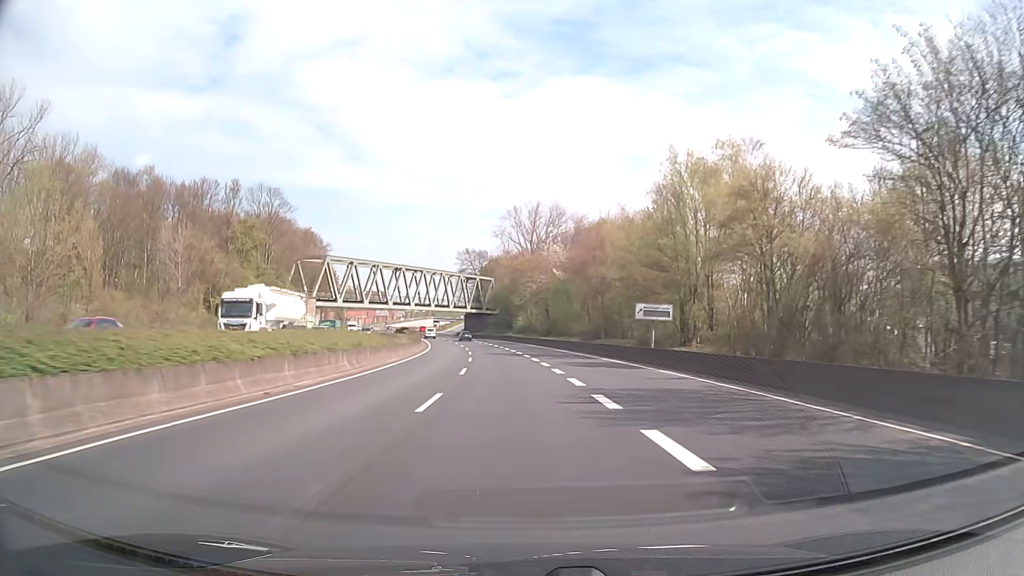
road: trunk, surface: asphalt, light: Day
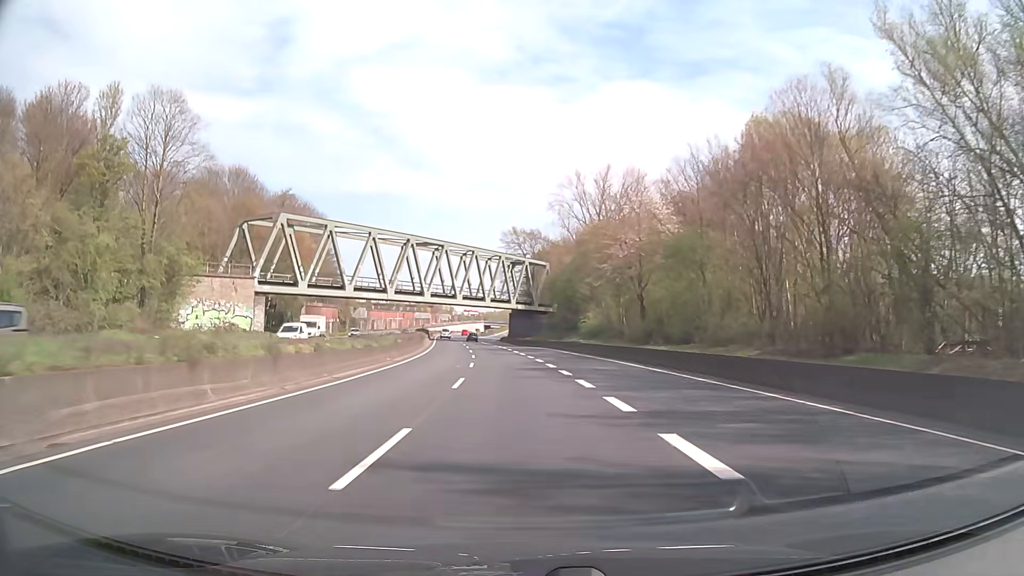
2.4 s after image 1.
(-1.8, +42.9) m; -5°
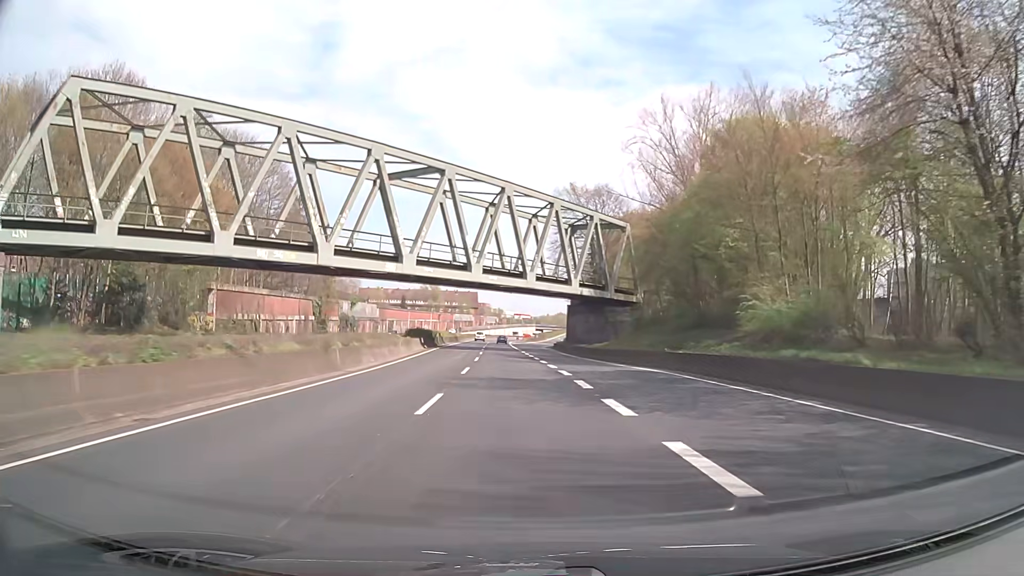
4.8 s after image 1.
(-1.6, +42.8) m; -4°
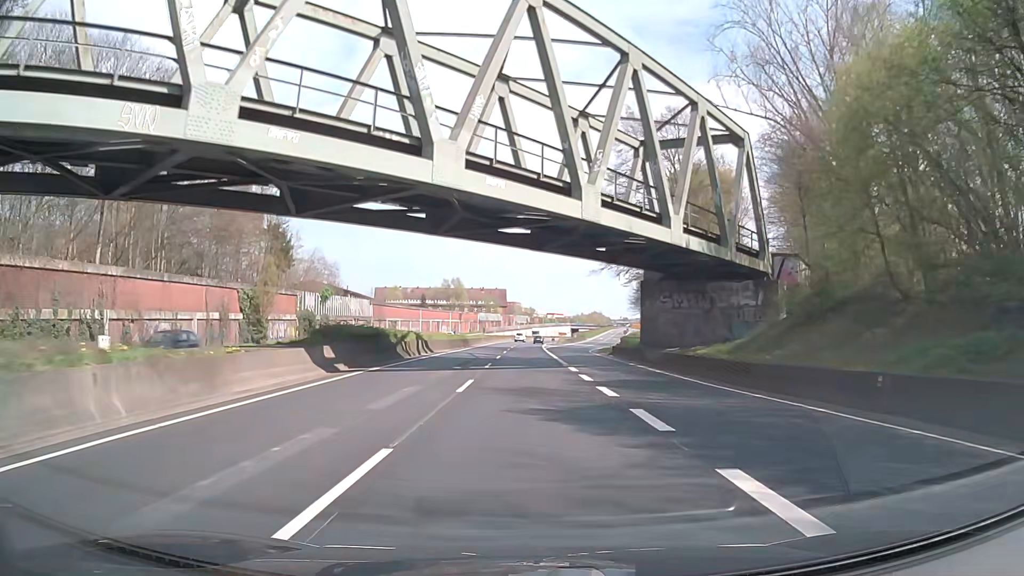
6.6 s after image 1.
(-0.9, +32.1) m; -3°
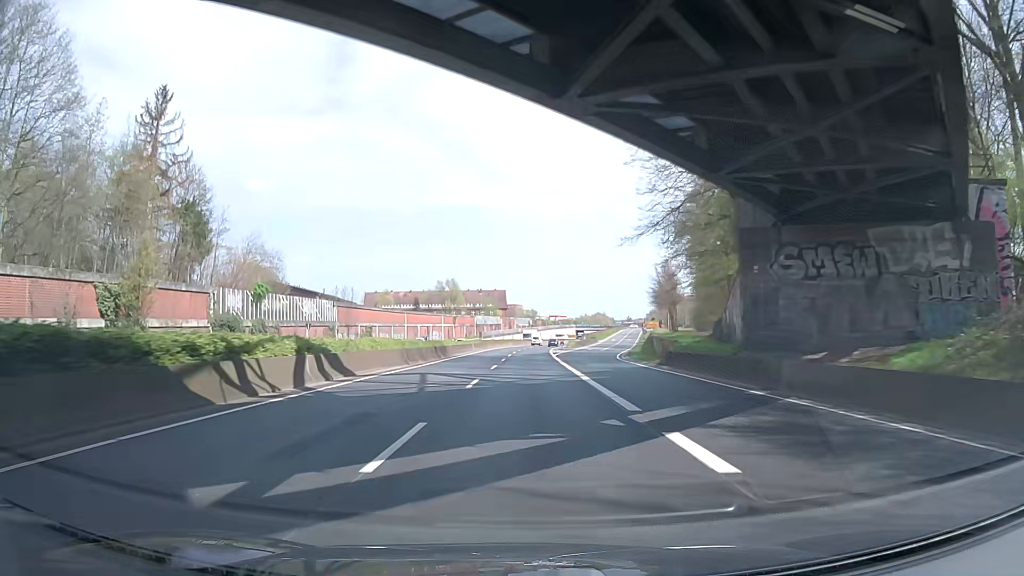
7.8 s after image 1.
(0.0, +21.4) m; 0°
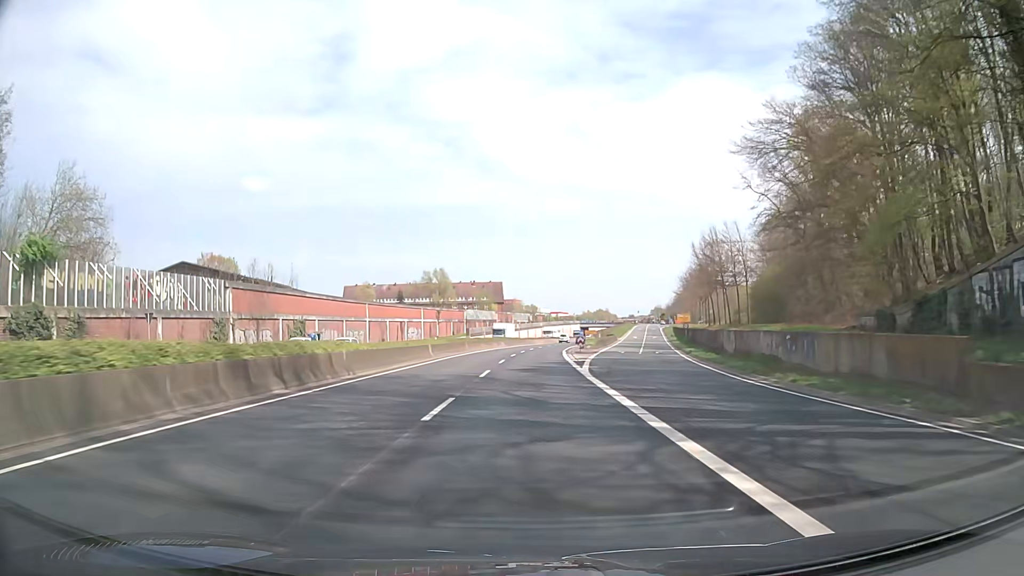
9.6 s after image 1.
(+0.1, +32.2) m; 0°
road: trunk_link
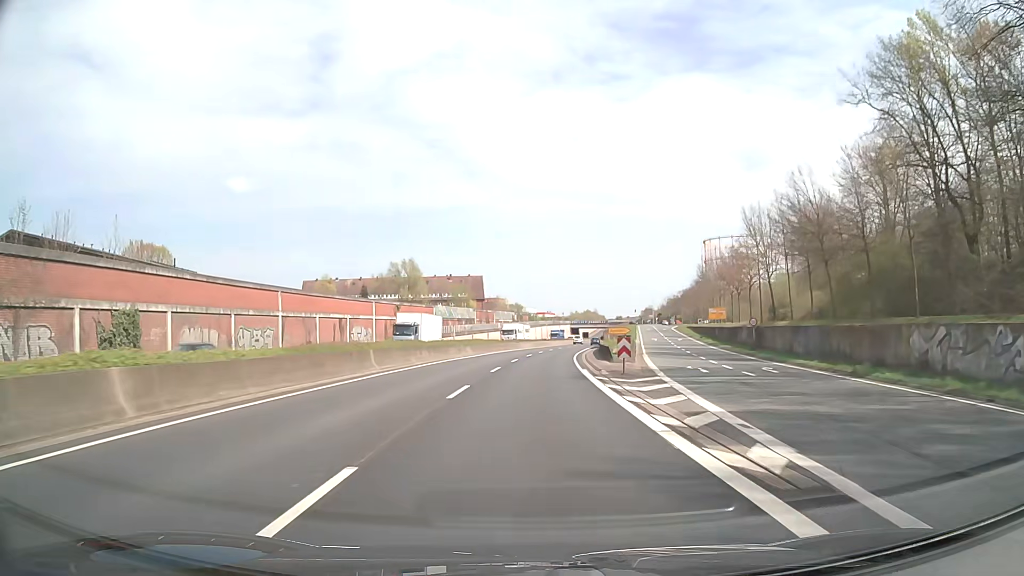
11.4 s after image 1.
(+0.3, +32.2) m; +1°
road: trunk
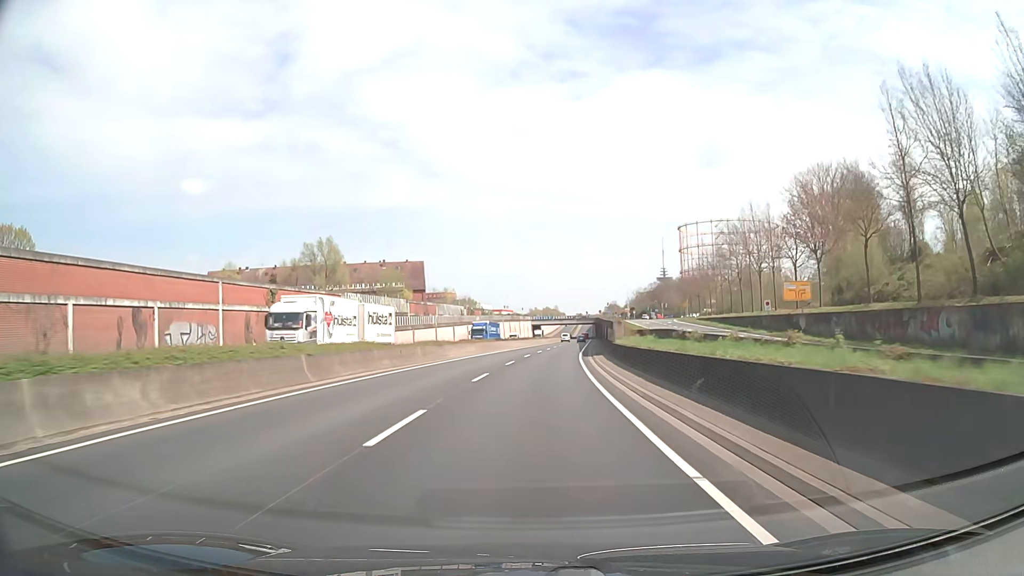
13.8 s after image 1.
(+1.4, +42.9) m; +4°
(0, +10) (0, +20) (+1, +30) (+1, +40) (+2, +50) (+3, +60) (+4, +70) (+4, +80) (+5, +90) (+6, +100) m
